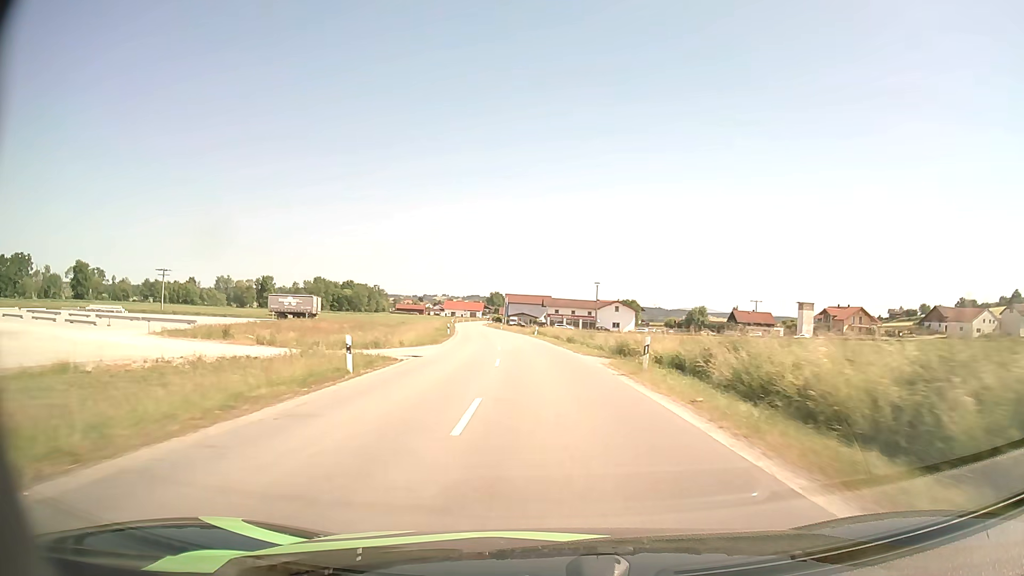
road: secondary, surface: asphalt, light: Day
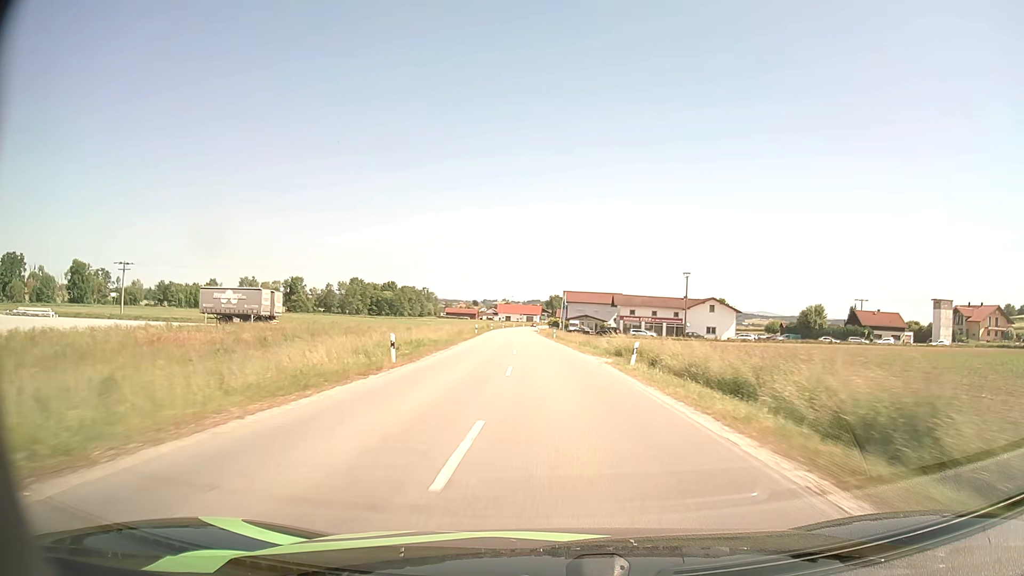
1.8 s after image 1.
(-1.8, +38.7) m; -5°
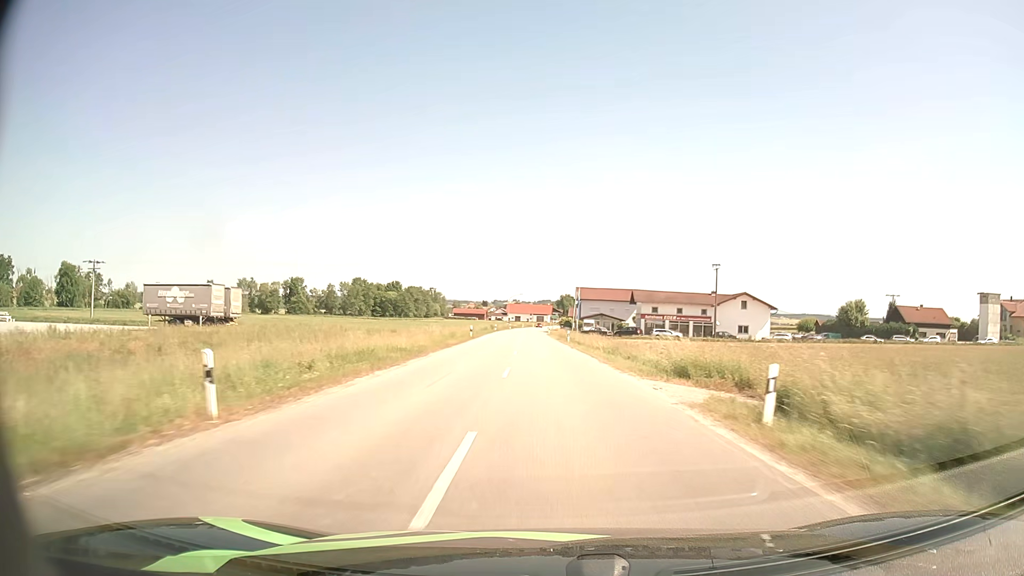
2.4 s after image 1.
(-0.1, +13.0) m; -1°
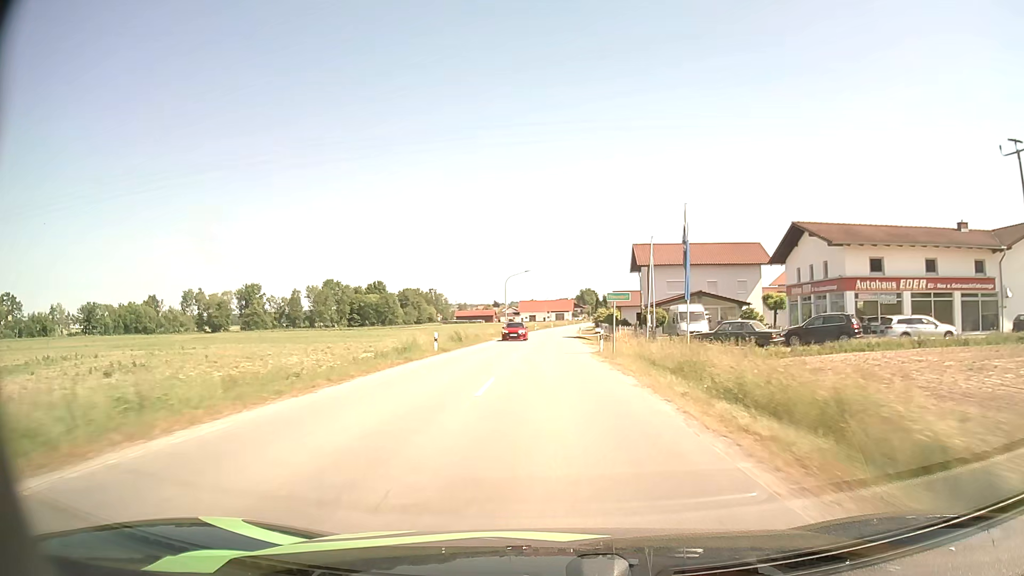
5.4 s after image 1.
(-1.4, +64.2) m; -2°
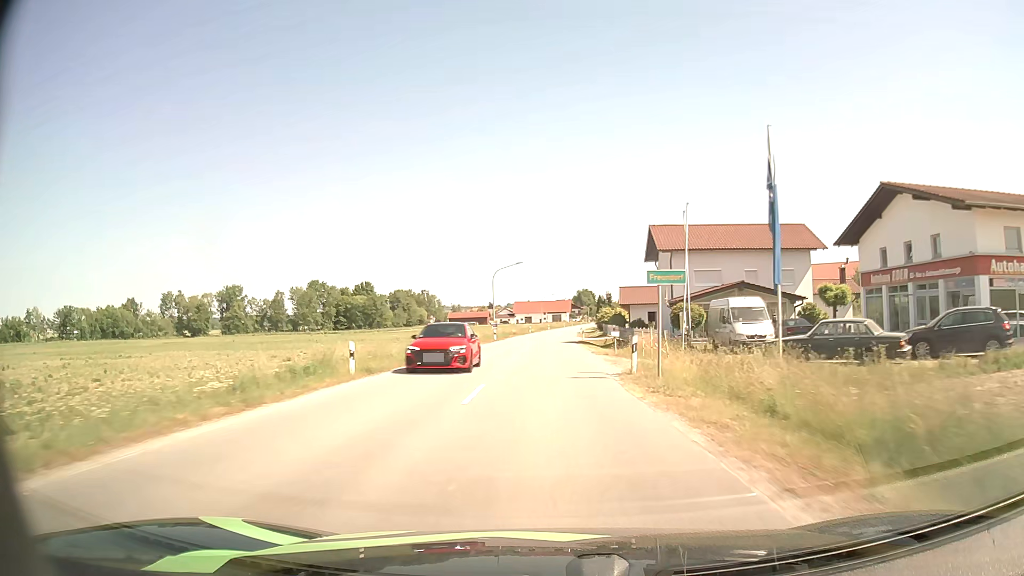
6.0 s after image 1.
(0.0, +12.9) m; 0°
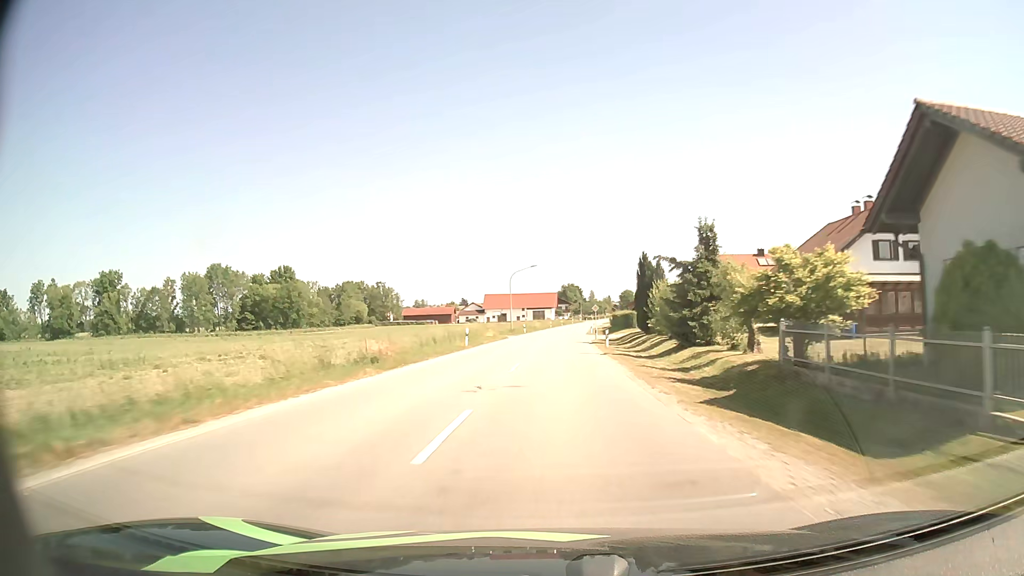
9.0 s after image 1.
(+0.5, +65.1) m; +1°
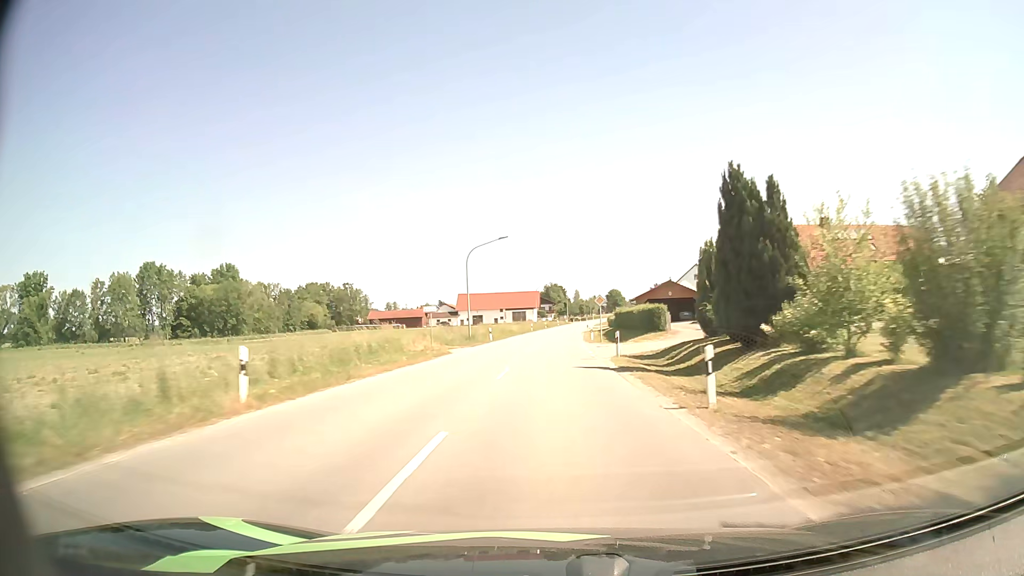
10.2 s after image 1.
(+0.3, +26.1) m; +1°
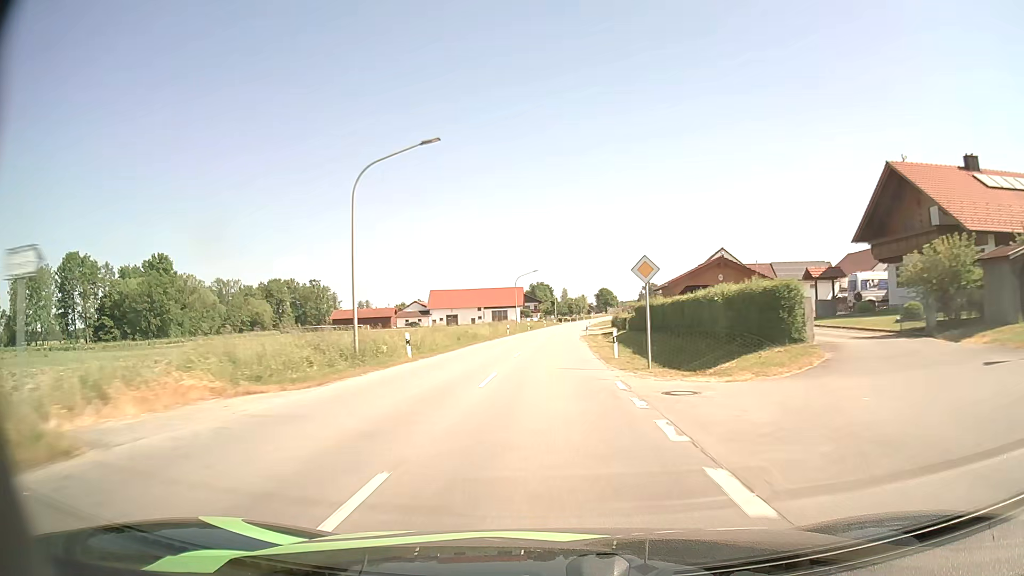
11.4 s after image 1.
(+0.3, +26.2) m; +1°
(0, +10) (0, +20) (0, +30) (0, +40) (+1, +50) (+1, +60) (+2, +70) (+2, +80) (+3, +90) (+3, +100) m
